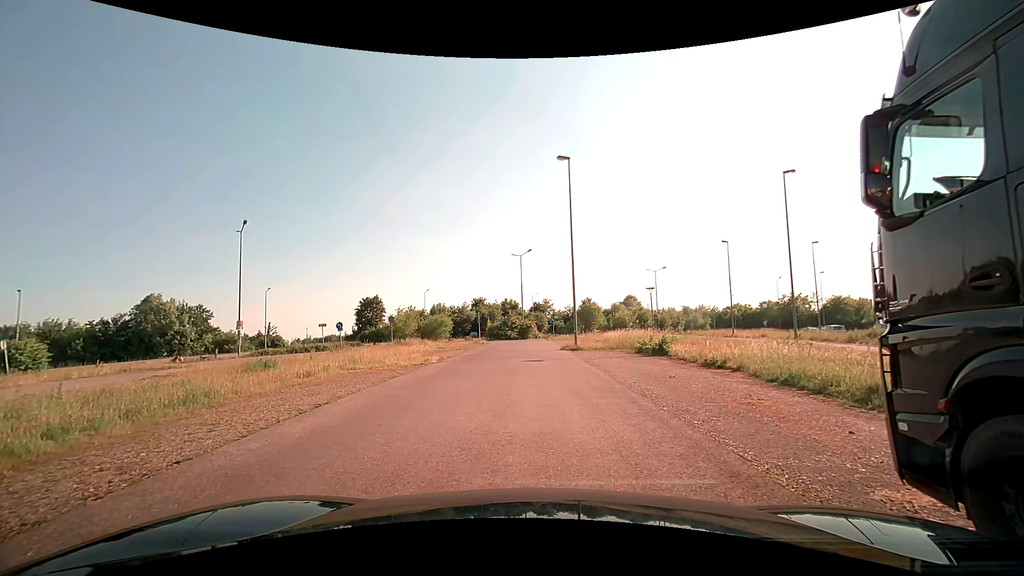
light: Day
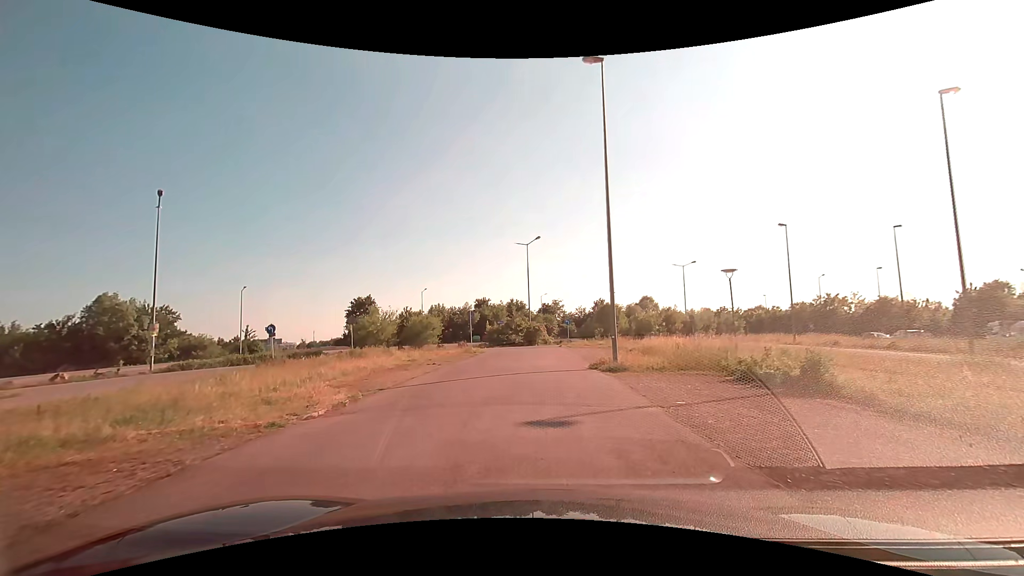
(-0.7, +13.0) m; -3°
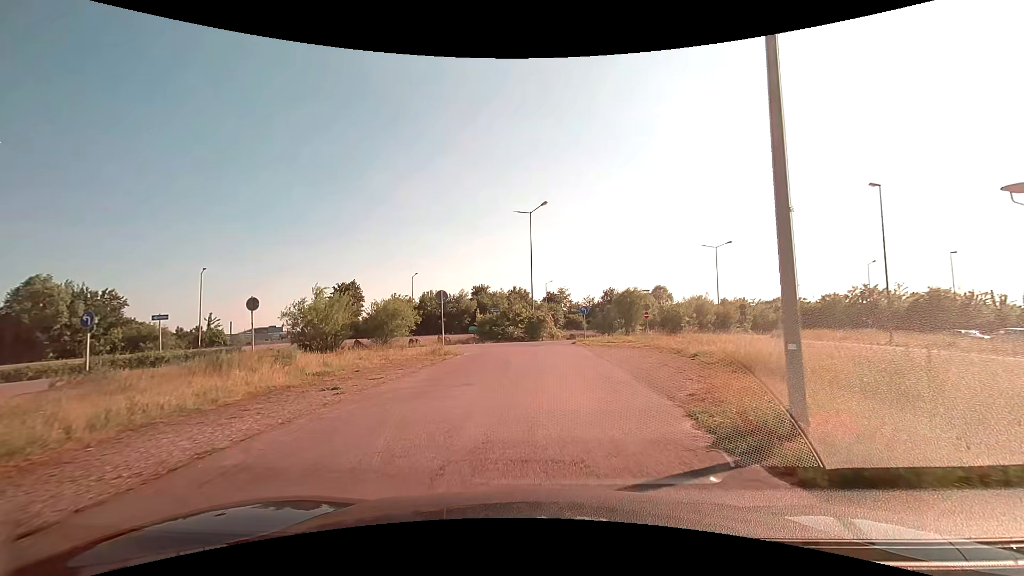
(-0.1, +12.8) m; -1°
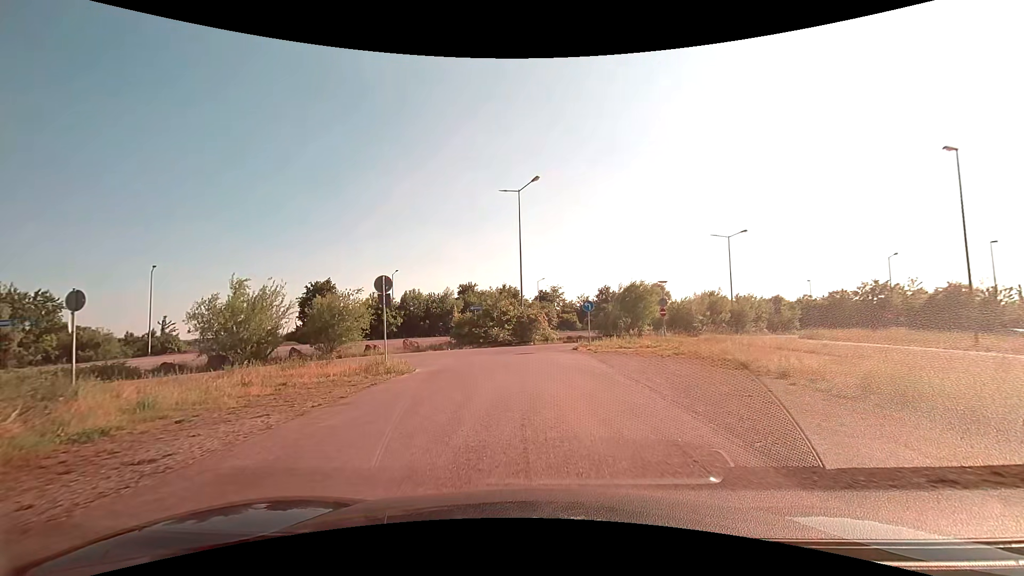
(+0.1, +7.9) m; +1°
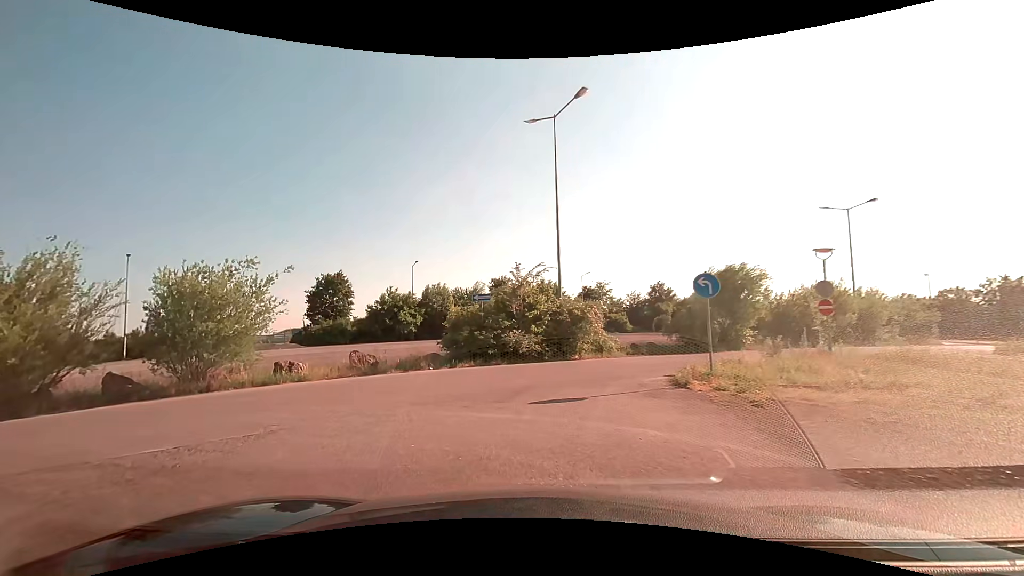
(-0.1, +14.1) m; -5°
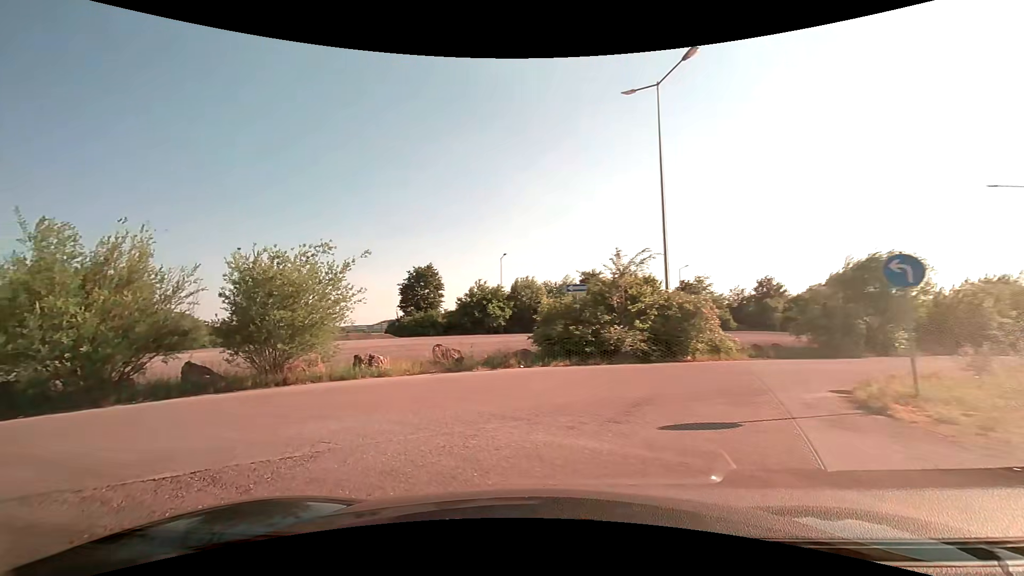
(-0.2, +2.3) m; -10°
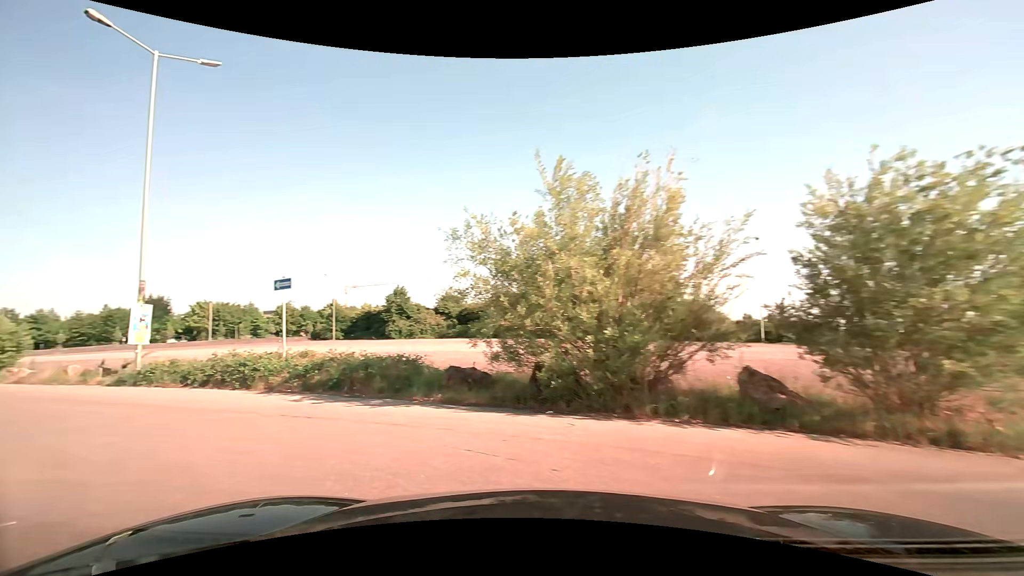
(-2.9, +6.2) m; -53°
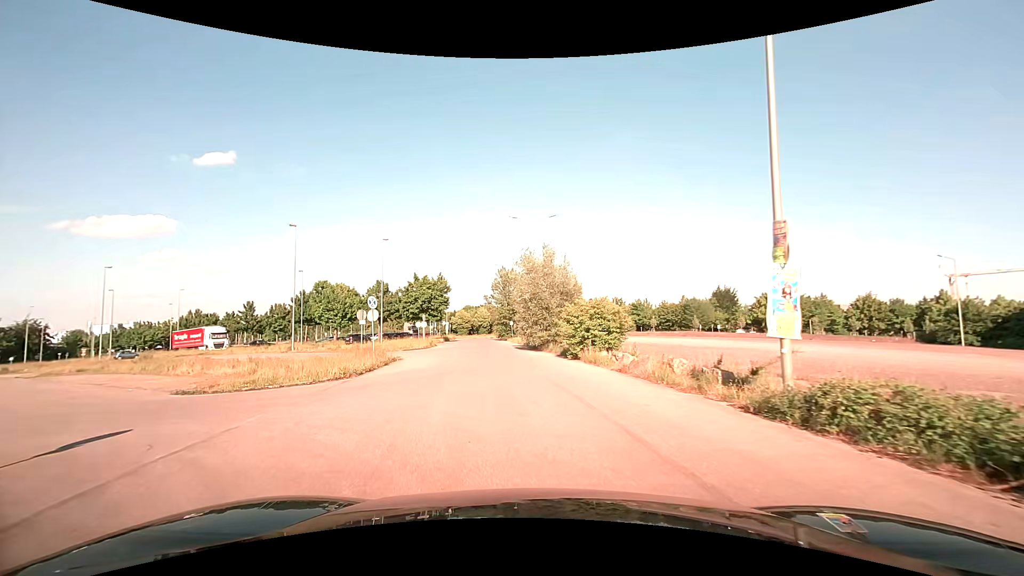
(-7.0, +9.2) m; -56°
(-1, +10) (-2, +20) (-4, +30) (-6, +40) (-7, +49) (-9, +59) (-11, +69) (-12, +79) (-14, +89) (-14, +99) m
